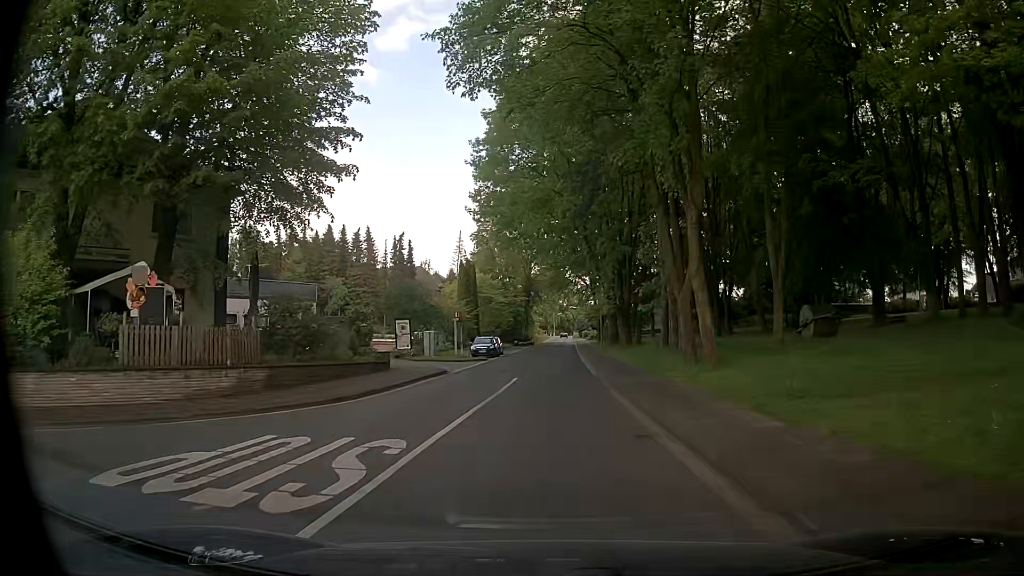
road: tertiary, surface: asphalt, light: Day
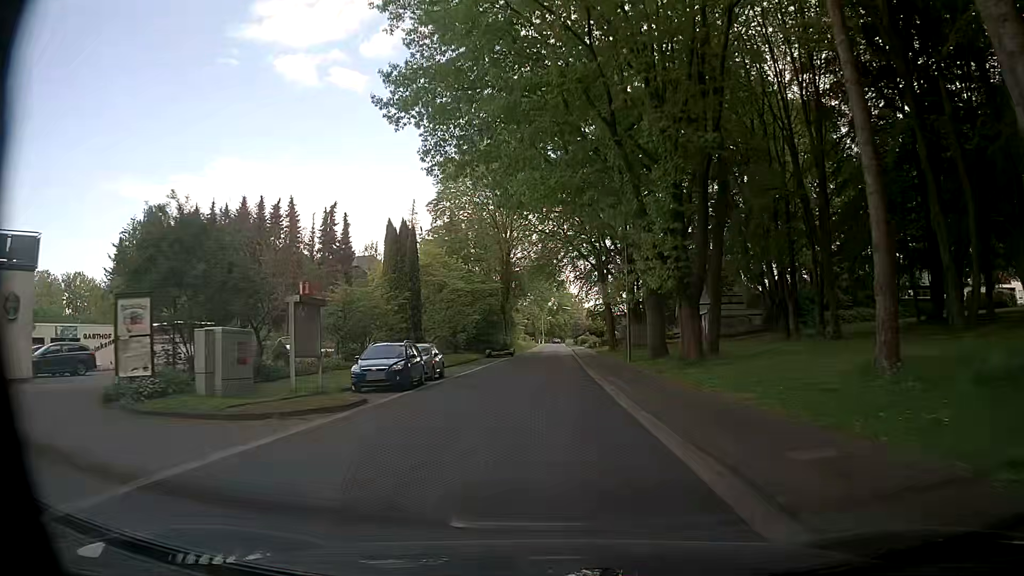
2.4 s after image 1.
(+0.3, +27.9) m; +1°
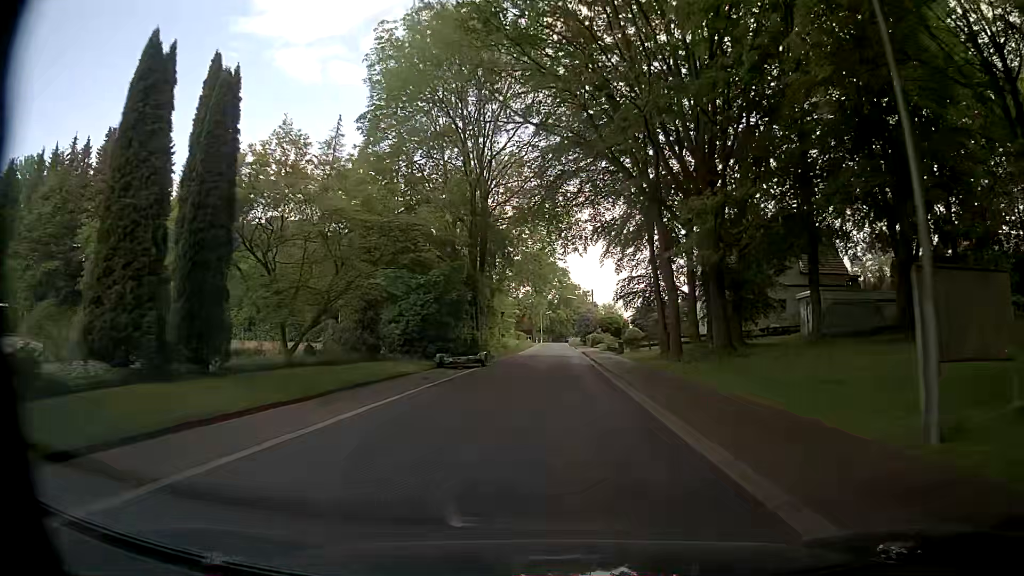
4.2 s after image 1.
(+0.2, +27.7) m; +1°
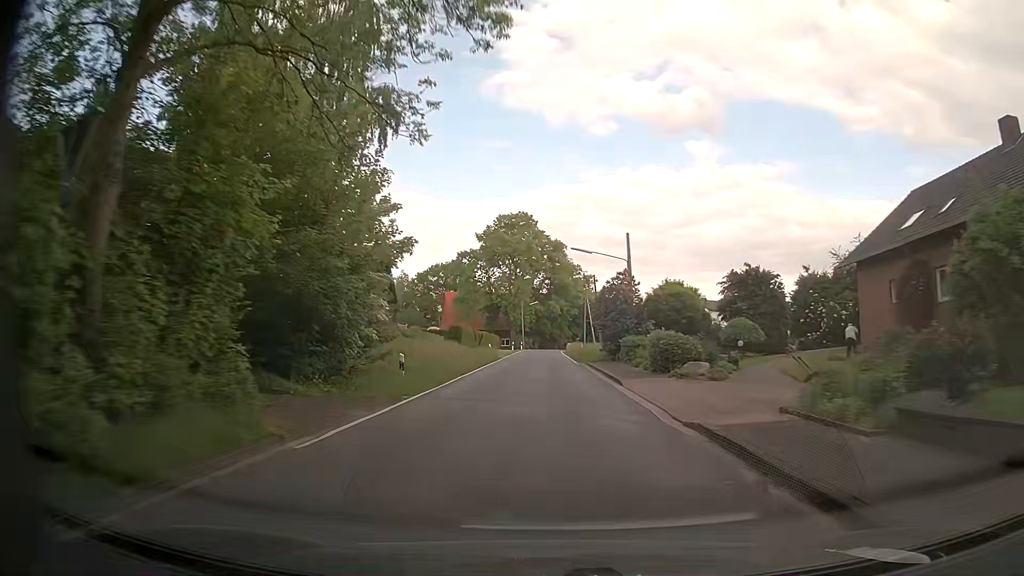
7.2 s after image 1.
(+0.3, +52.2) m; +1°
